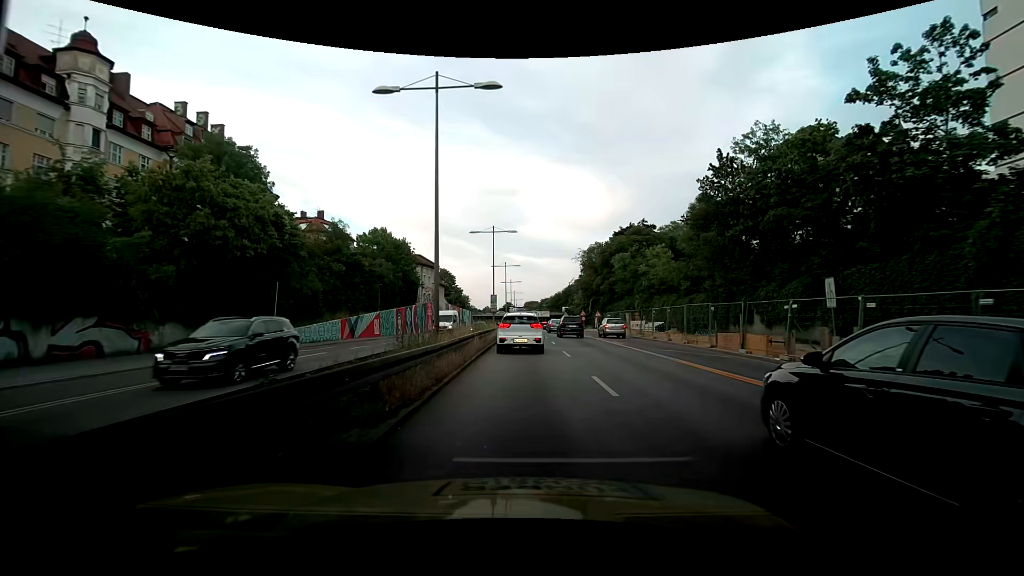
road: trunk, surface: asphalt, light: Day
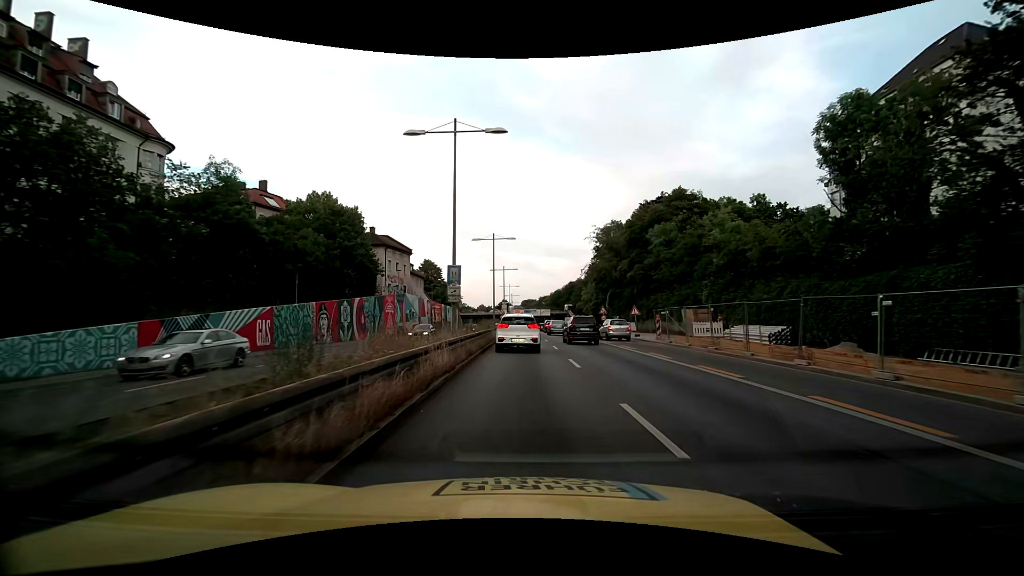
(-0.4, +21.8) m; -1°
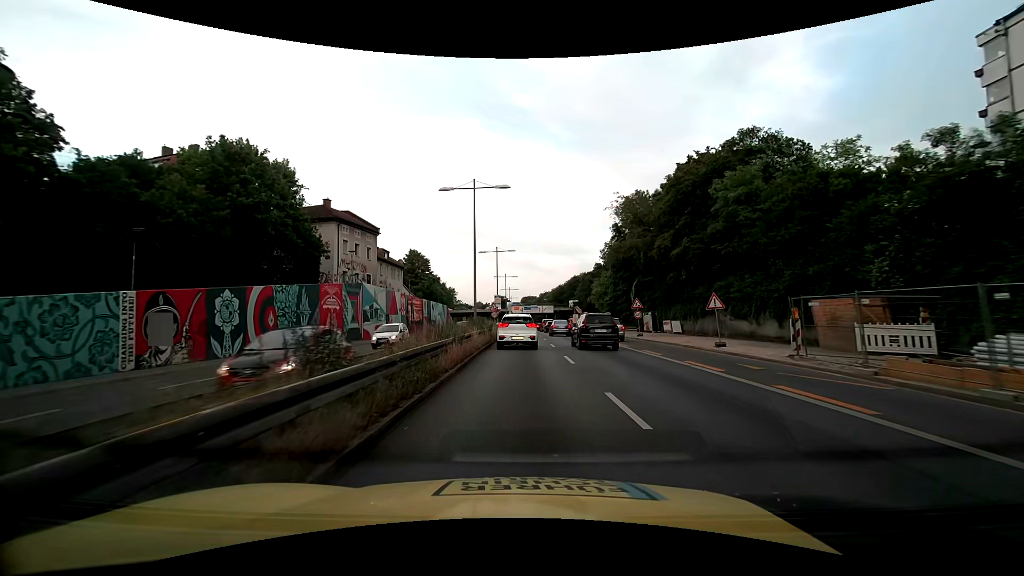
(+0.1, +16.9) m; 0°
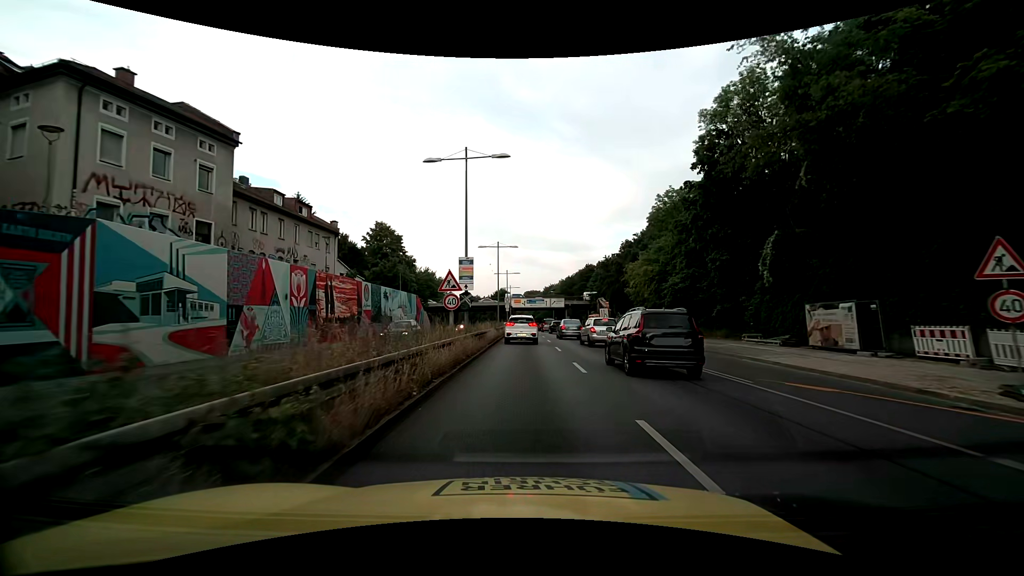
(-0.2, +29.7) m; -1°
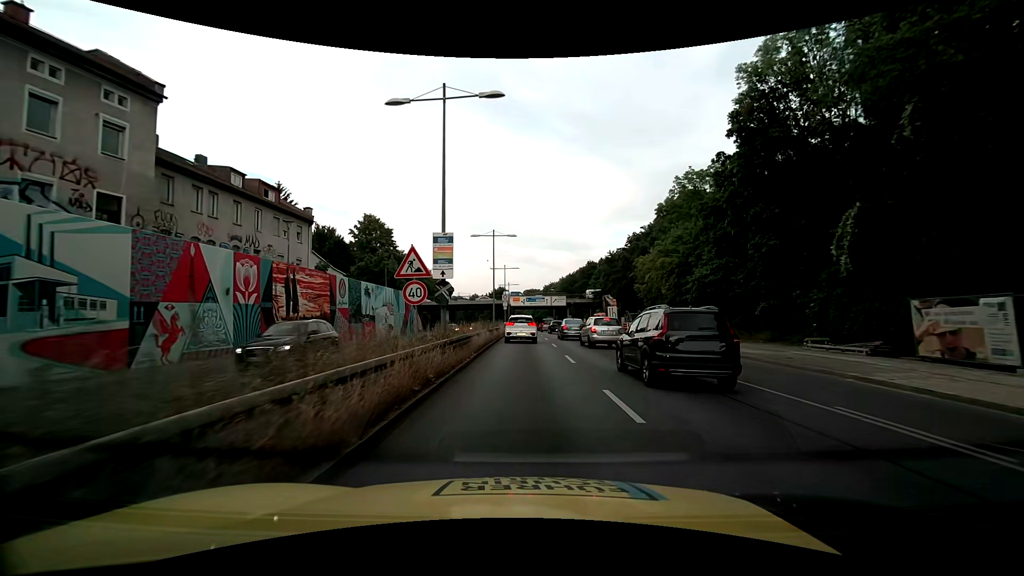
(0.0, +6.1) m; 0°
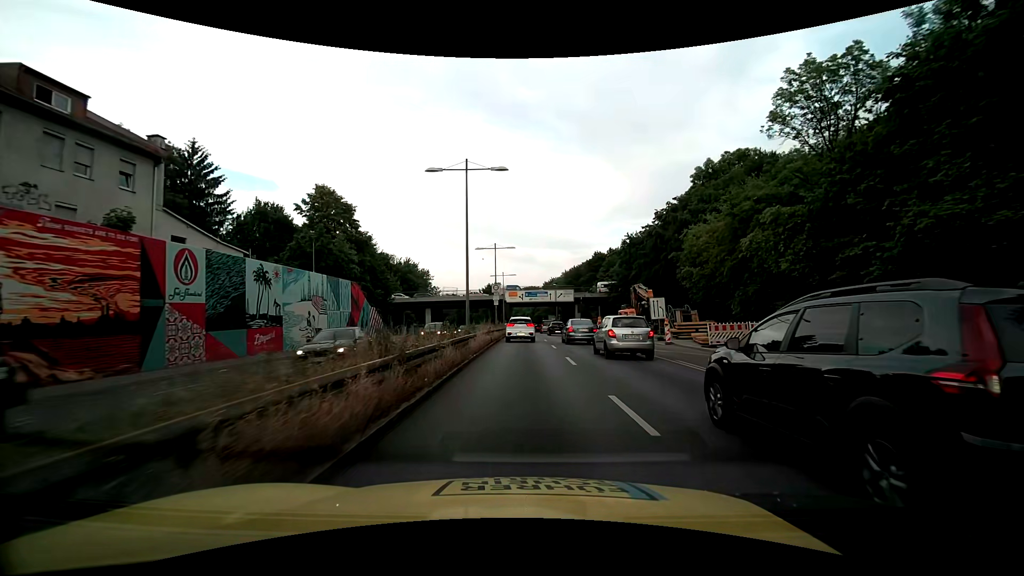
(+0.3, +18.9) m; +1°
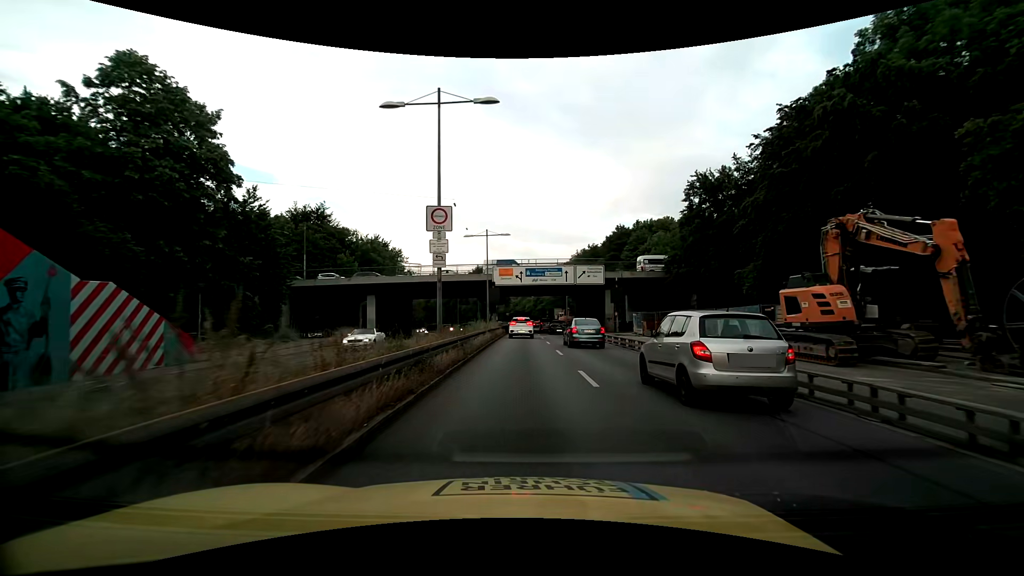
(+0.1, +32.0) m; 0°
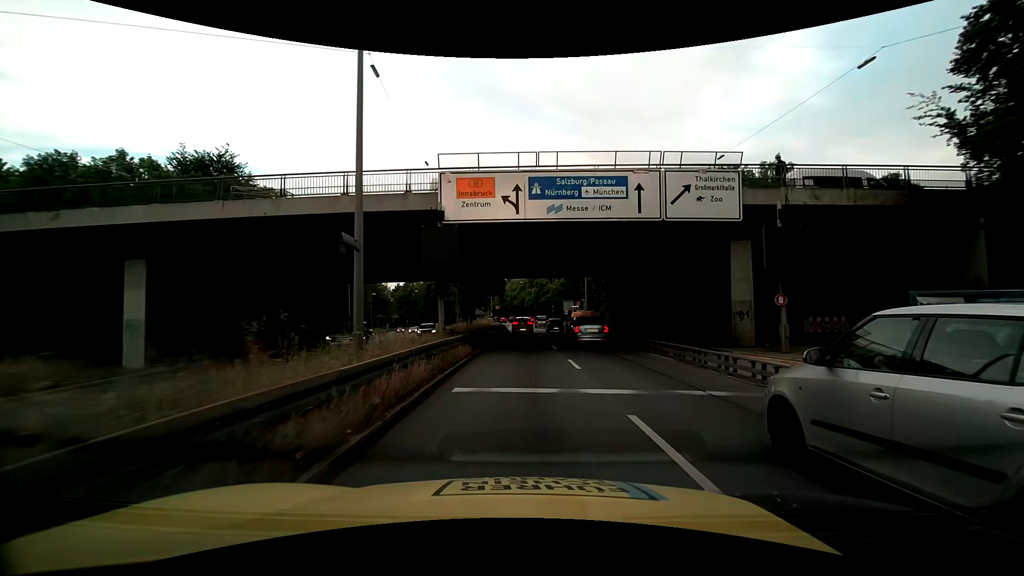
(-0.3, +33.0) m; 0°
